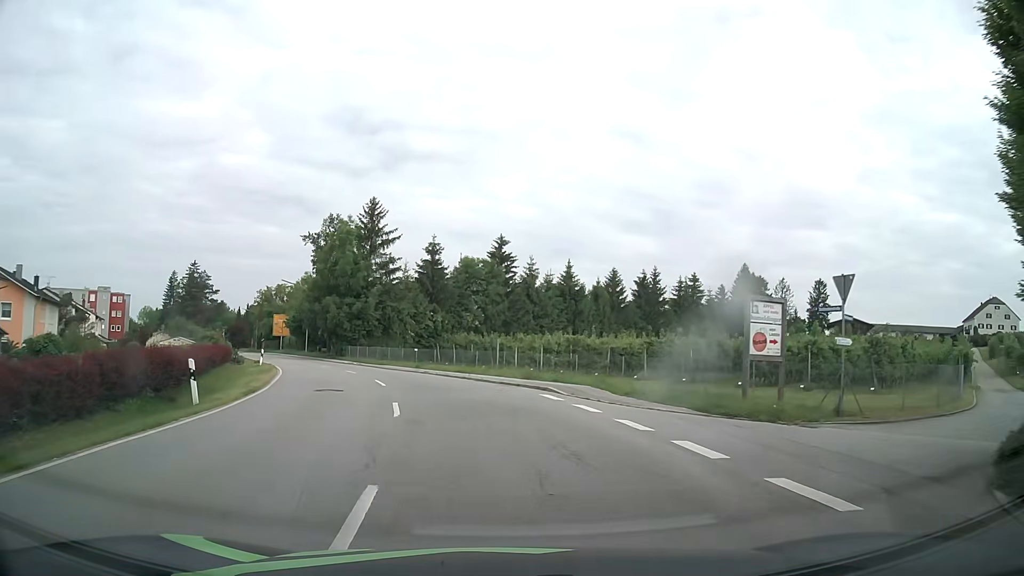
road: secondary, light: Day
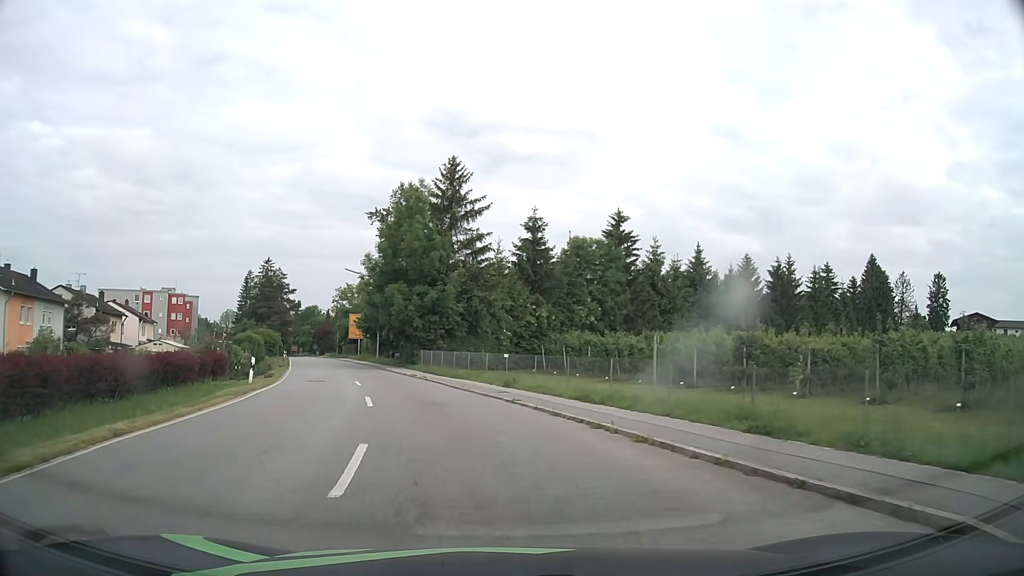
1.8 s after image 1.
(-1.3, +15.6) m; -10°
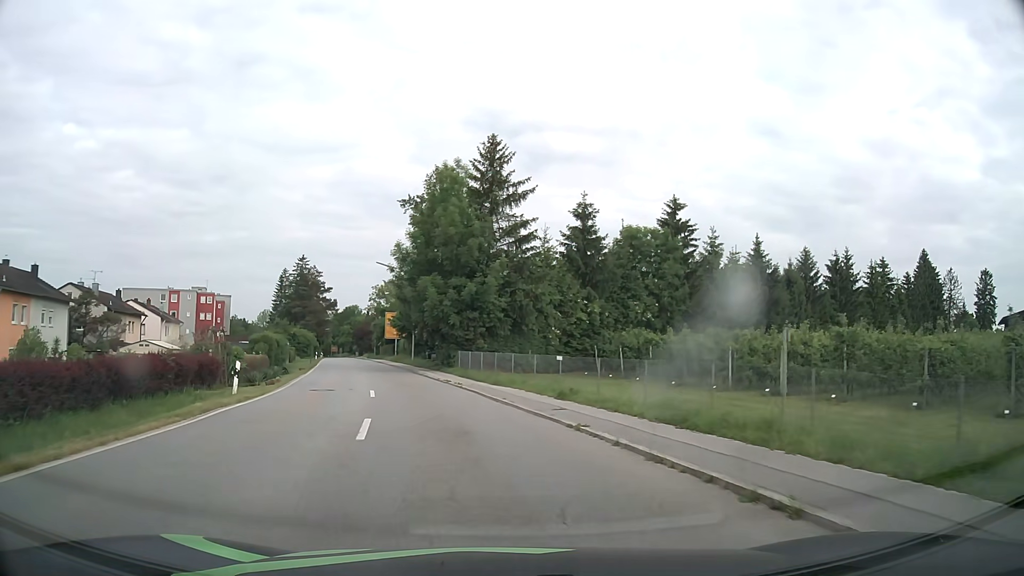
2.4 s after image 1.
(-0.2, +5.4) m; -4°
(-1, +10) (-2, +20) (-4, +30) (-7, +39) (-9, +49) (-12, +59) (-15, +68) (-17, +78) (-20, +88) (-22, +97) m
